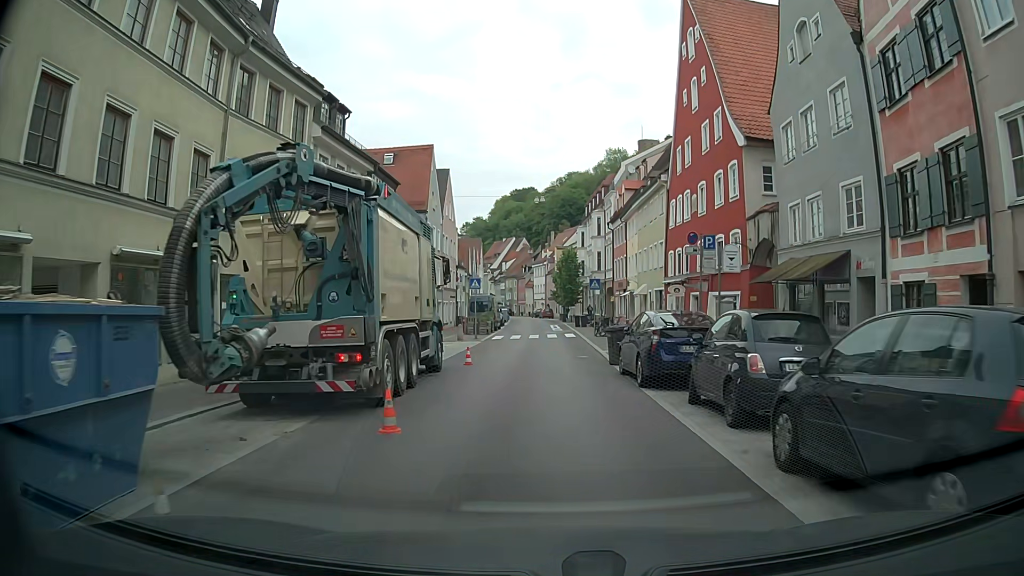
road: residential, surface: asphalt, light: Day
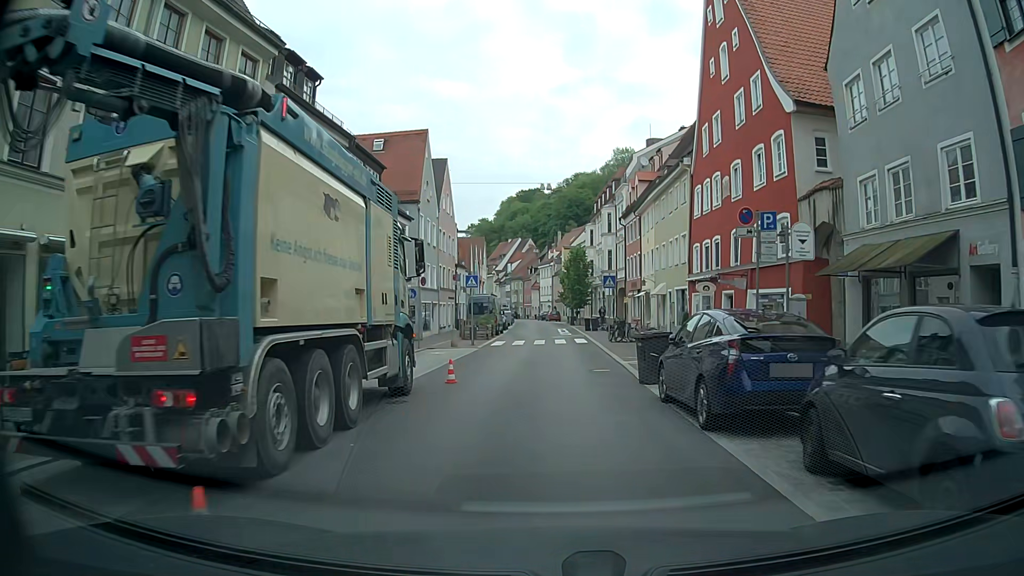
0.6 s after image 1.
(-0.1, +4.8) m; -1°
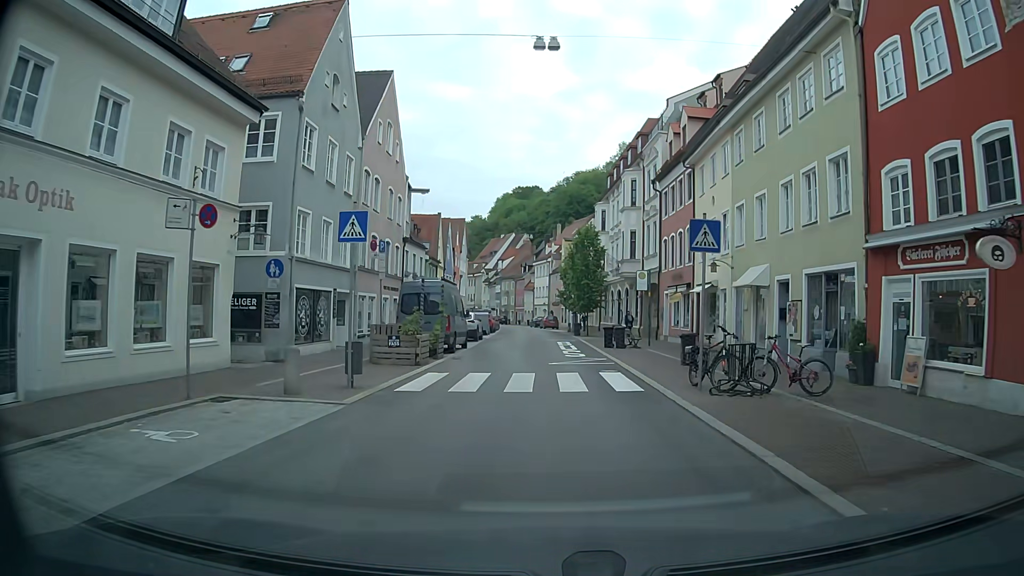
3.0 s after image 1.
(0.0, +19.6) m; 0°
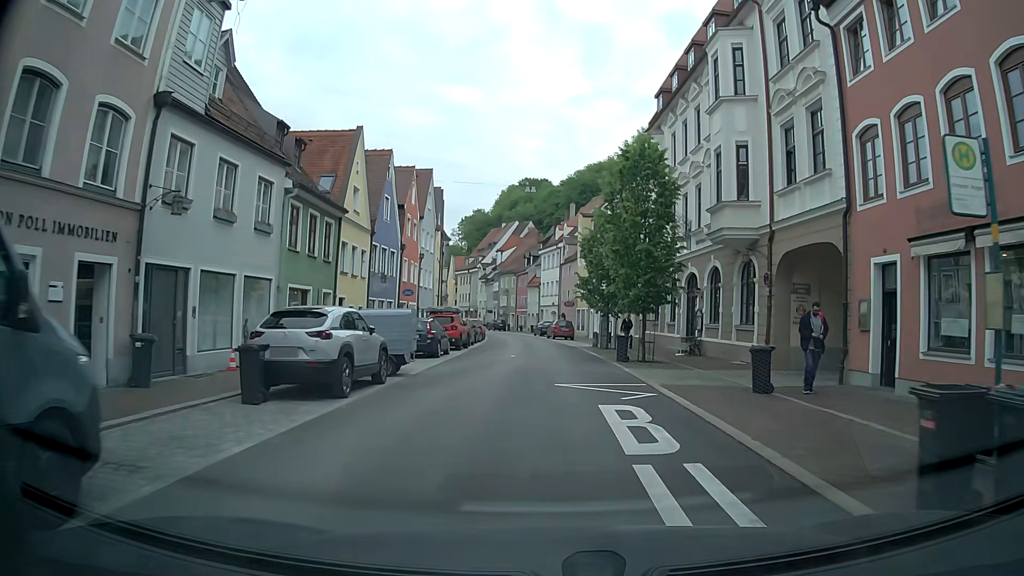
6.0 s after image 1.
(0.0, +25.2) m; -1°
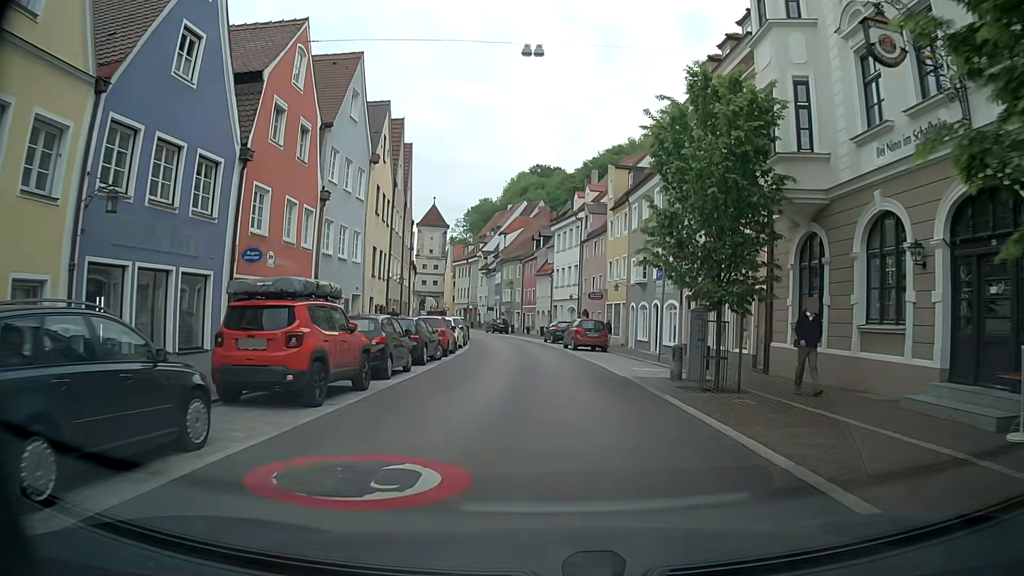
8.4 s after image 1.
(-0.1, +20.8) m; 0°
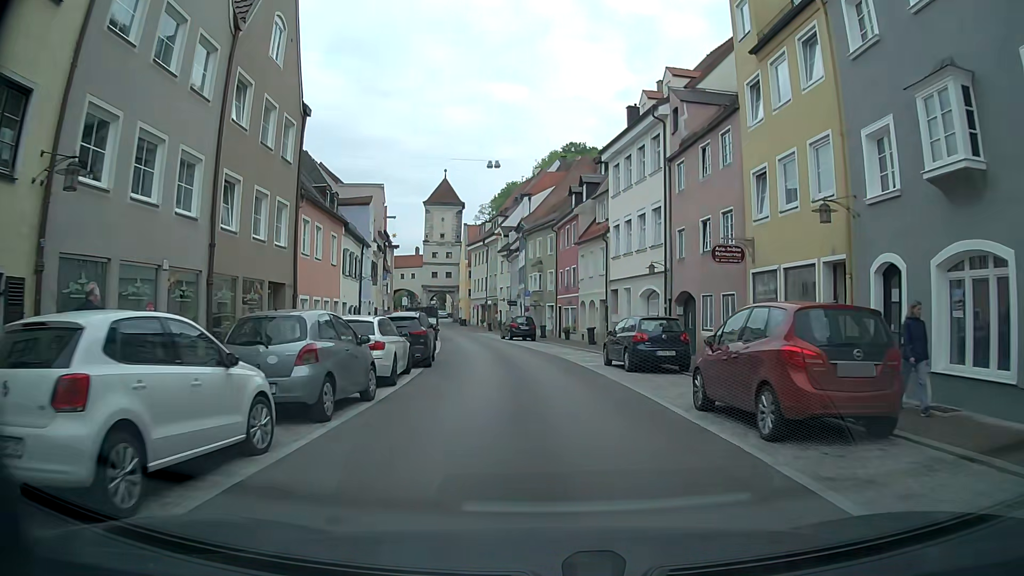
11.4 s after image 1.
(-0.8, +26.2) m; -4°
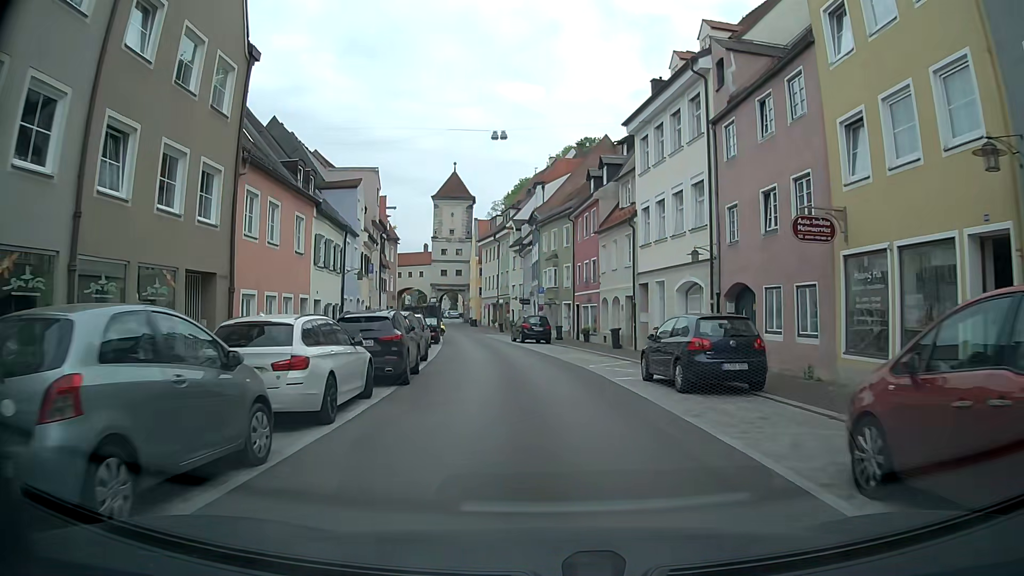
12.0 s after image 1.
(0.0, +5.2) m; 0°
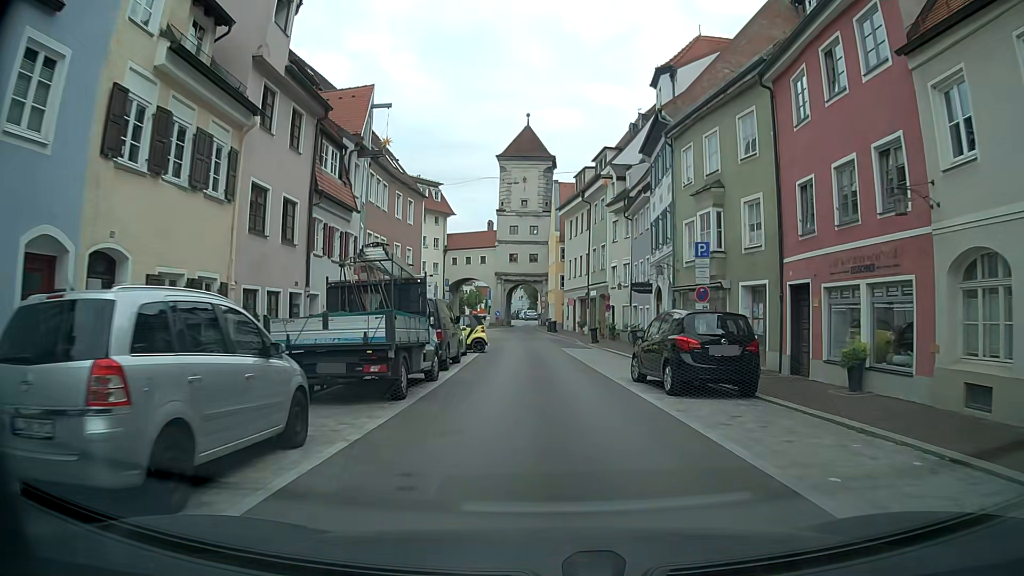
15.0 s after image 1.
(-2.1, +26.1) m; -7°
(0, +10) (0, +20) (-1, +30) (-1, +40) (-2, +50) (-3, +60) (-2, +70) (-2, +80) (-2, +90) (-4, +100) m
